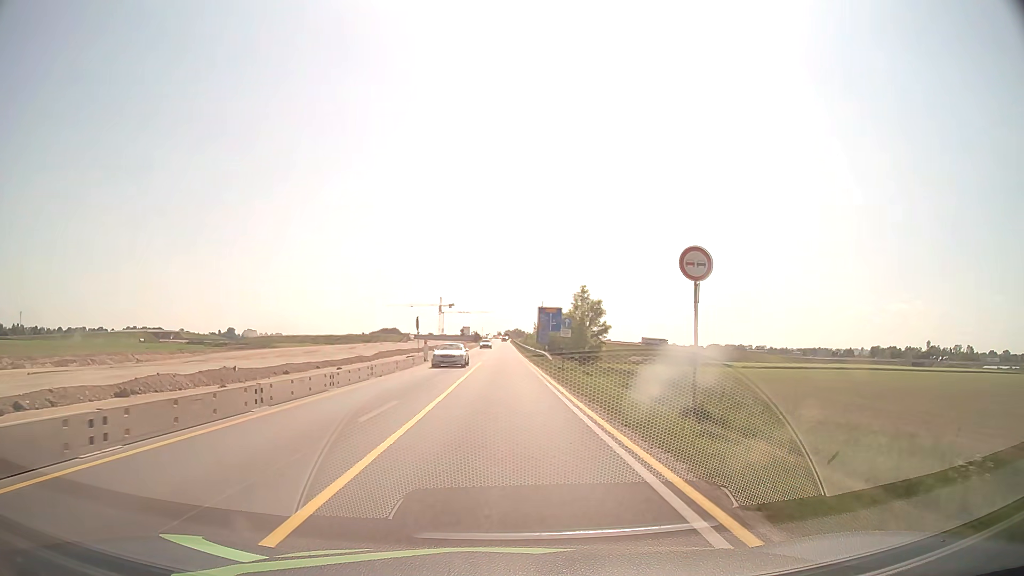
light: Day
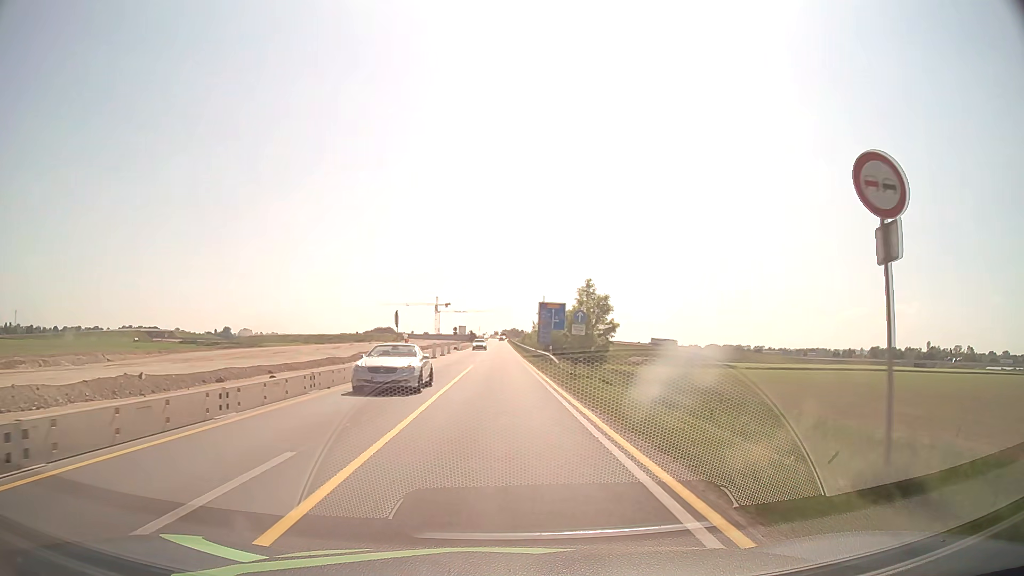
(0.0, +7.6) m; 0°
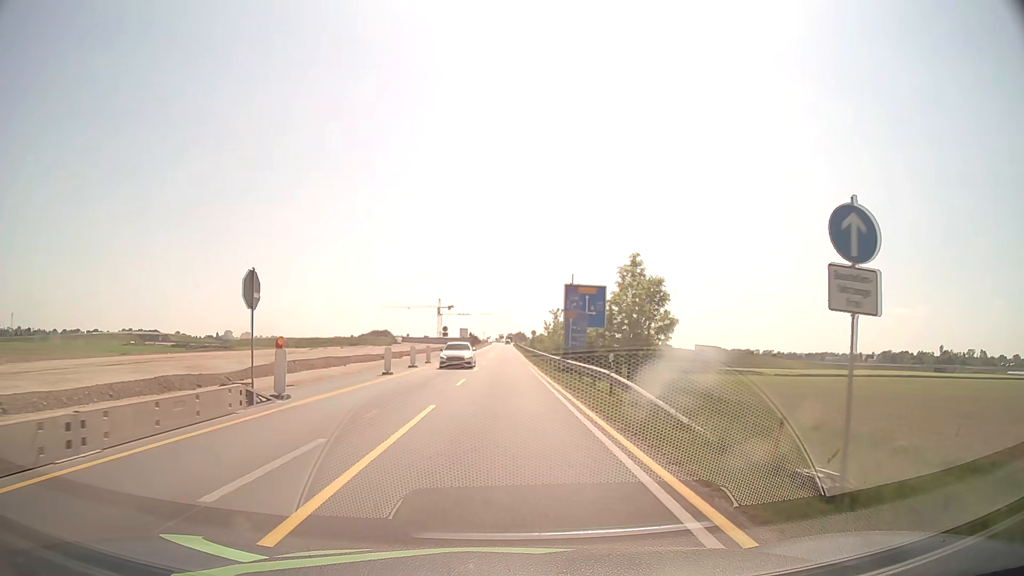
(-0.1, +22.8) m; 0°
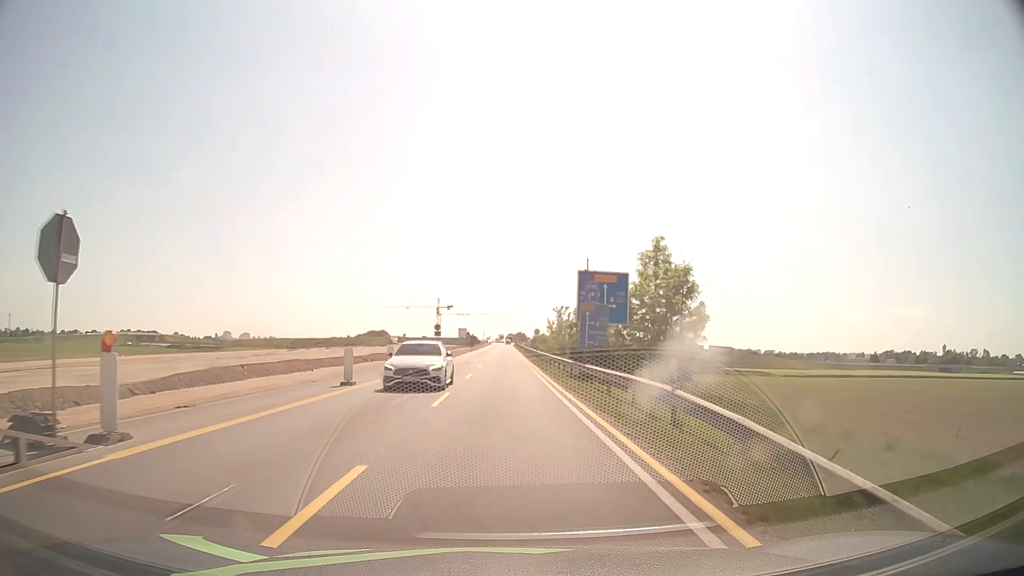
(0.0, +7.6) m; 0°
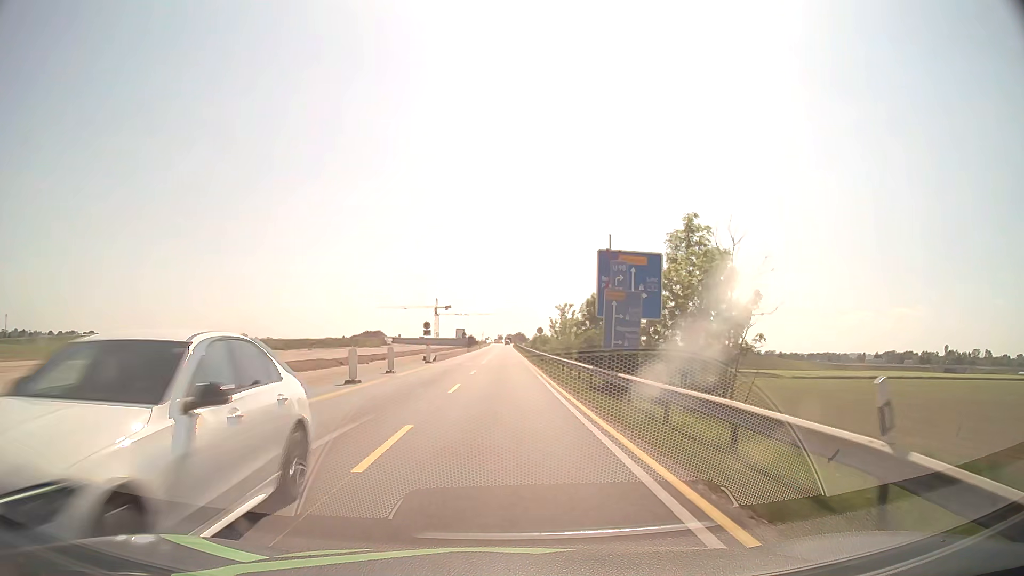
(0.0, +7.6) m; 0°
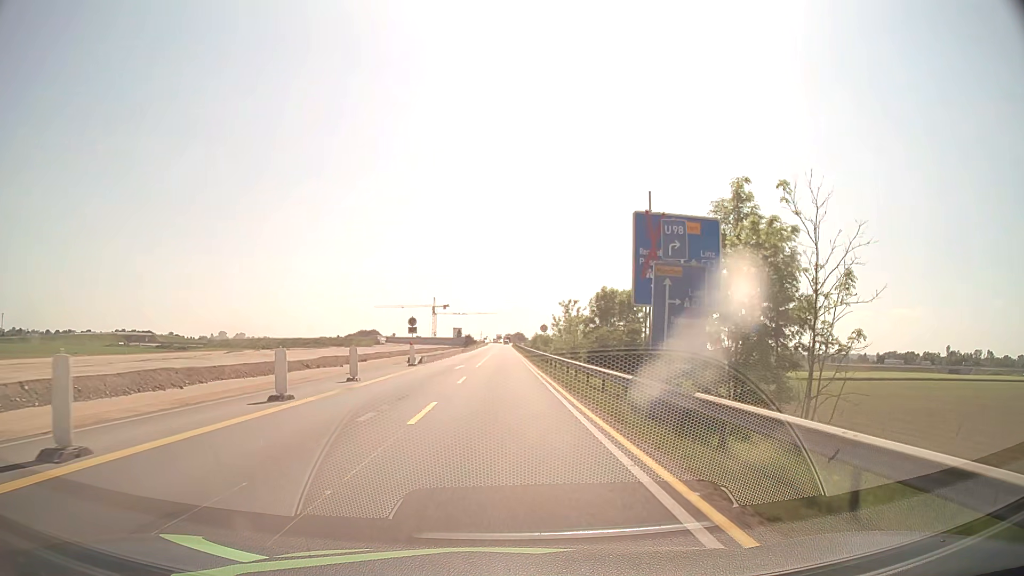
(0.0, +7.6) m; 0°
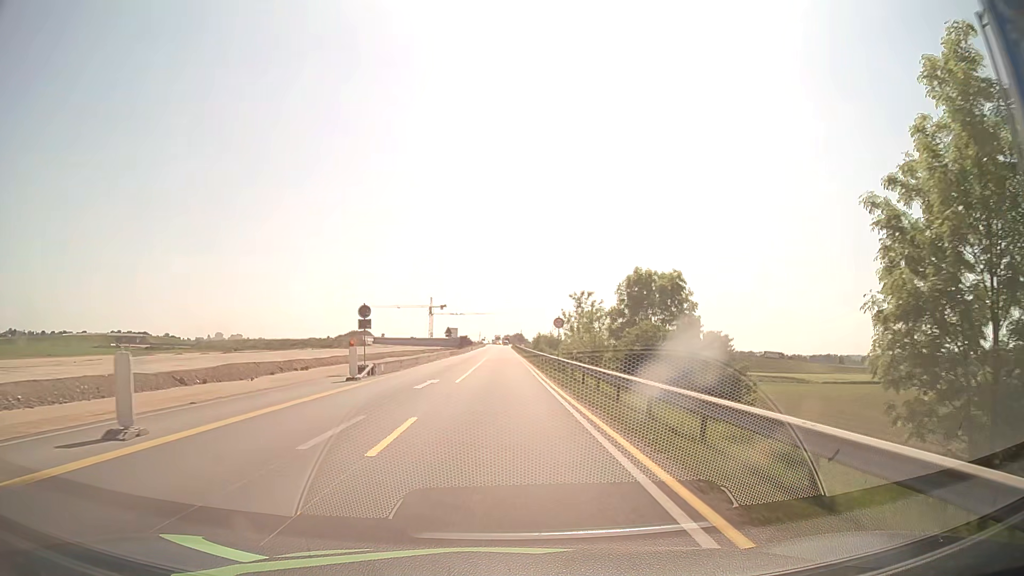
(+0.1, +15.2) m; 0°
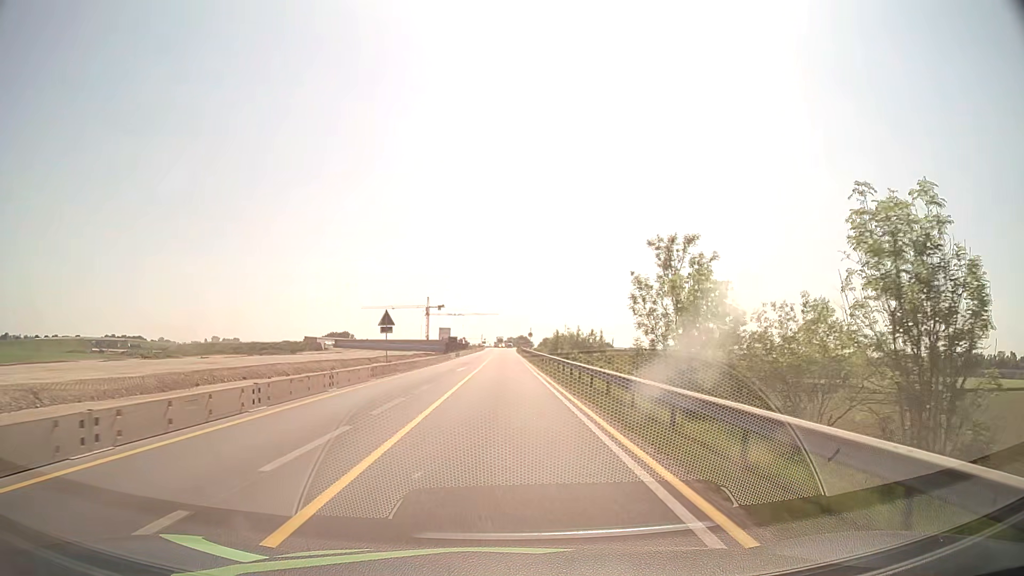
(0.0, +38.0) m; 0°
(0, +10) (0, +20) (0, +30) (0, +40) (0, +50) (0, +60) (0, +70) (0, +80) (0, +90) (0, +100) m
